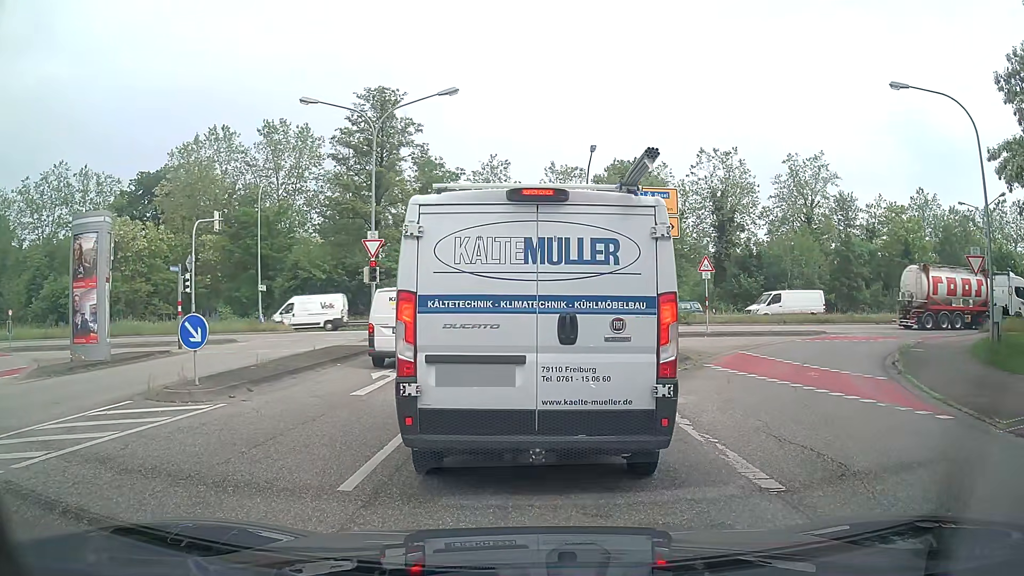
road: unclassified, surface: asphalt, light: Day
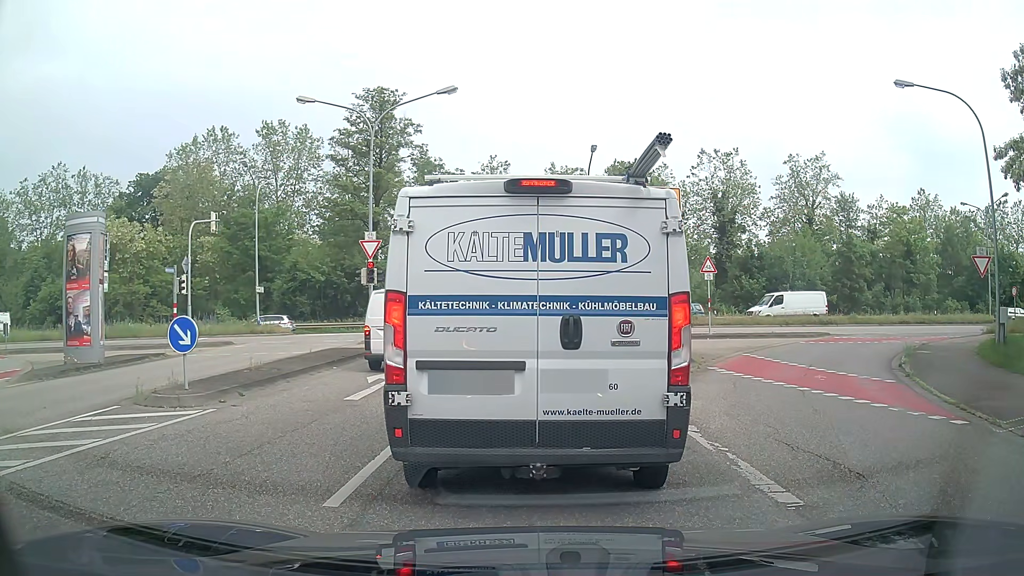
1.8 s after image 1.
(0.0, +0.4) m; 0°
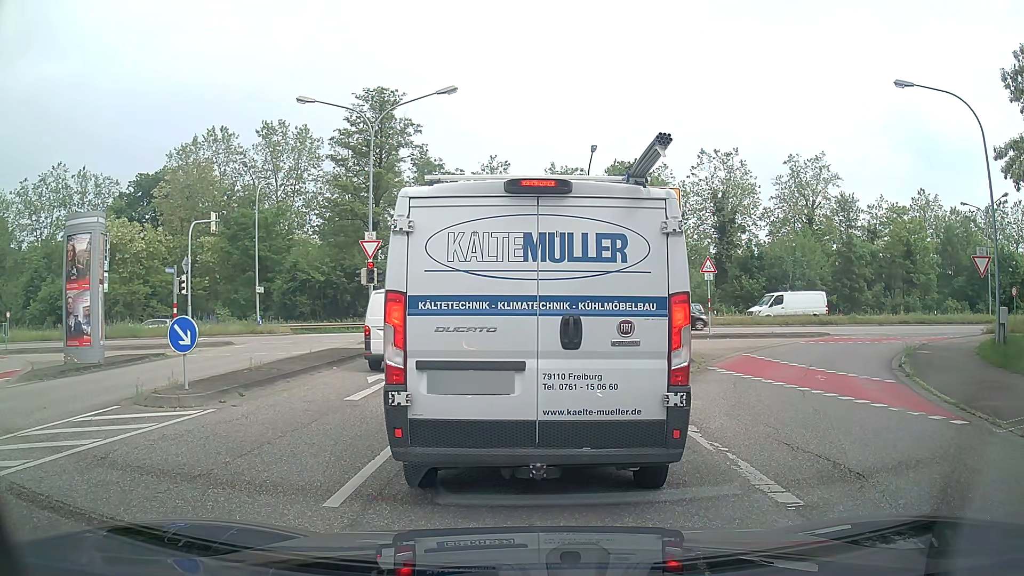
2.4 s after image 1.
(0.0, 0.0) m; 0°
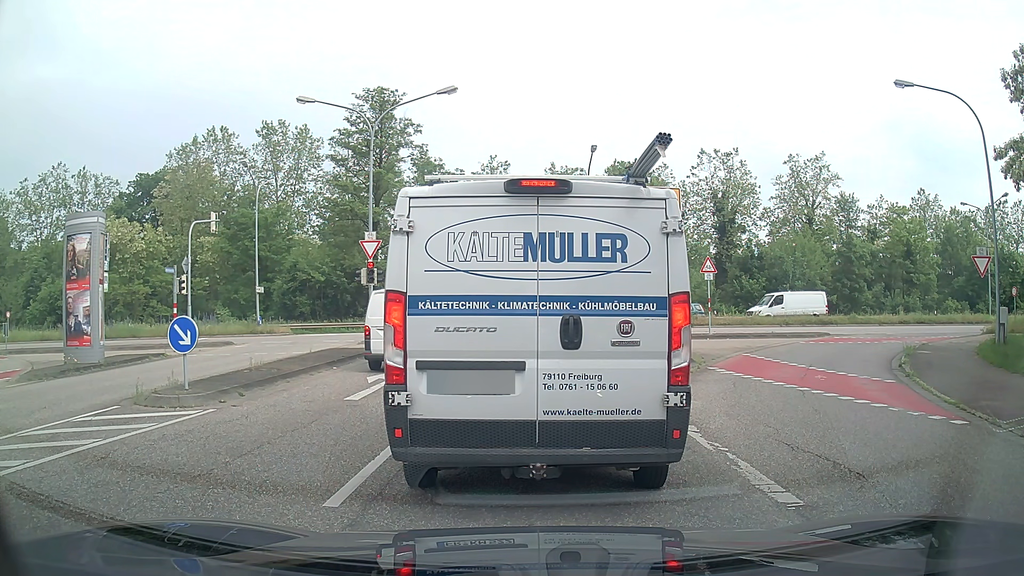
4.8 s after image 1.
(0.0, 0.0) m; 0°
(0, +10) (0, +20) (0, +30) (-2, +40) (-9, +47) (-19, +49) (-29, +48) (-39, +47) (-48, +46) (-58, +44) m
